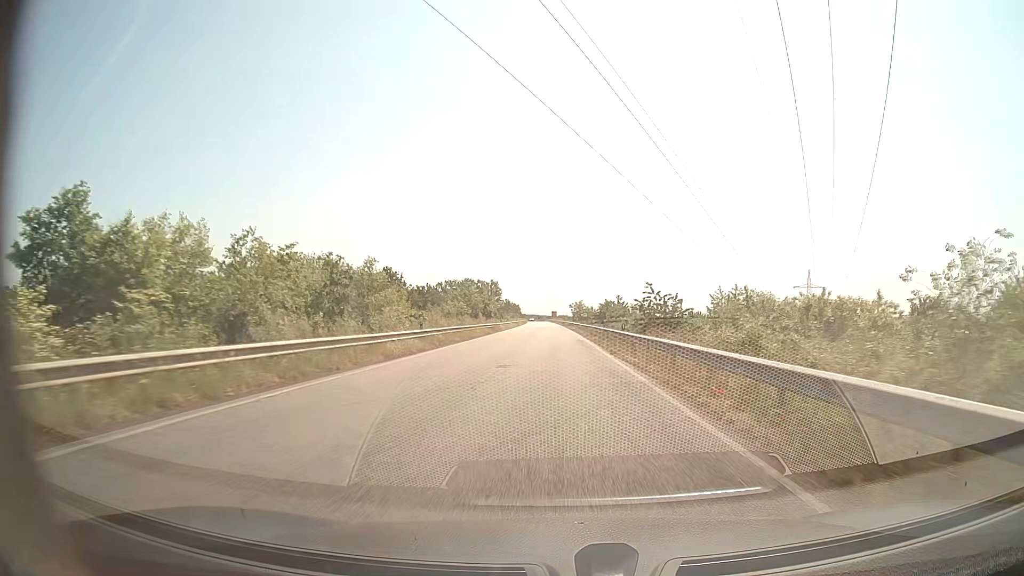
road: secondary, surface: asphalt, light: Day
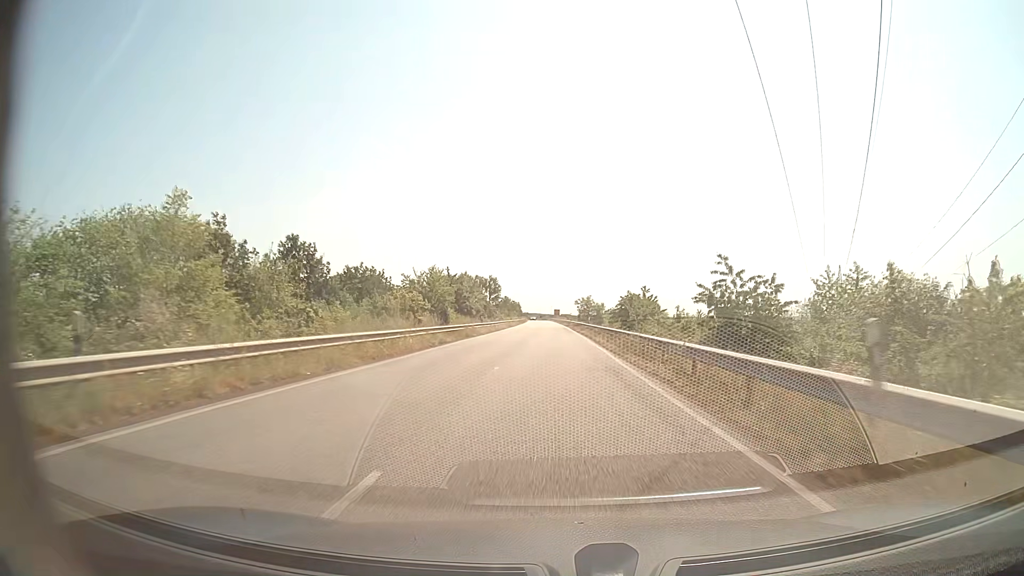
(-0.1, +22.6) m; 0°
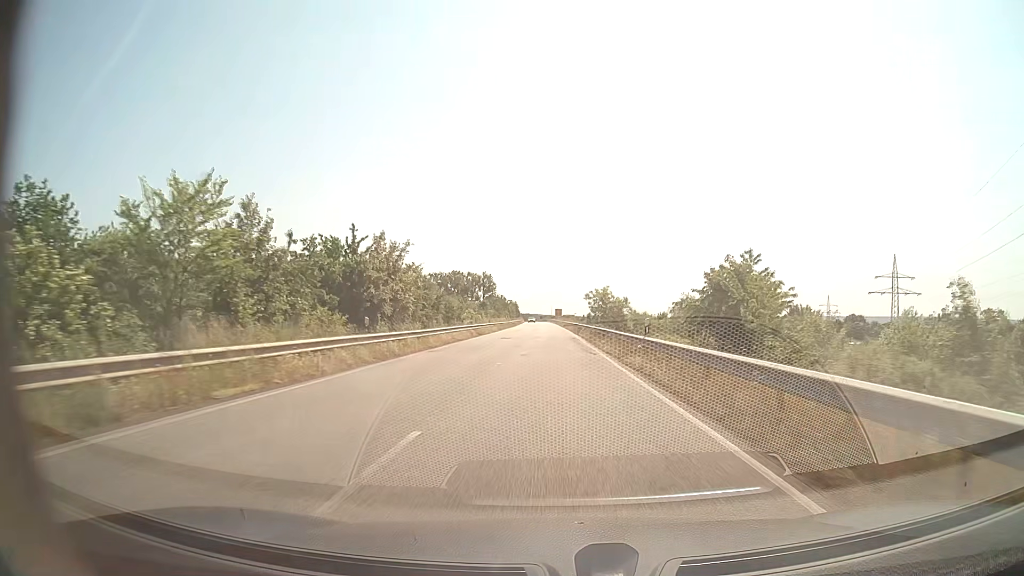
(-0.1, +33.9) m; 0°
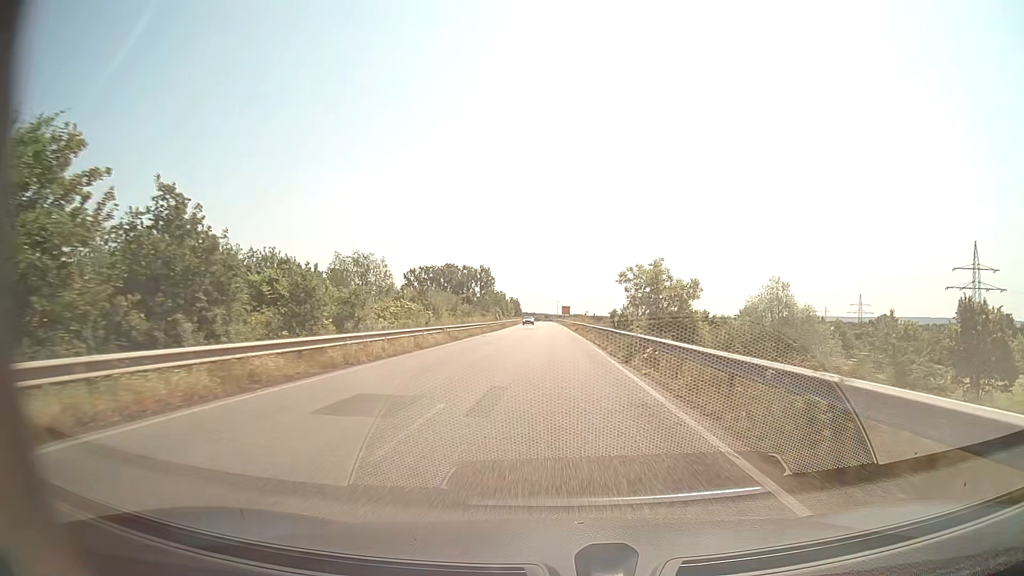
(-0.2, +33.9) m; -1°
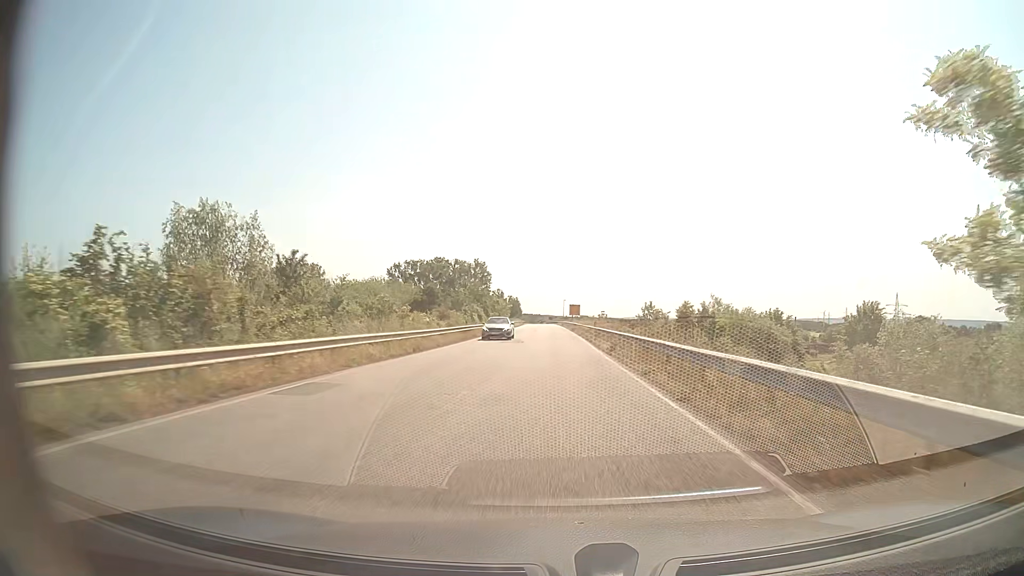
(-0.1, +33.9) m; 0°
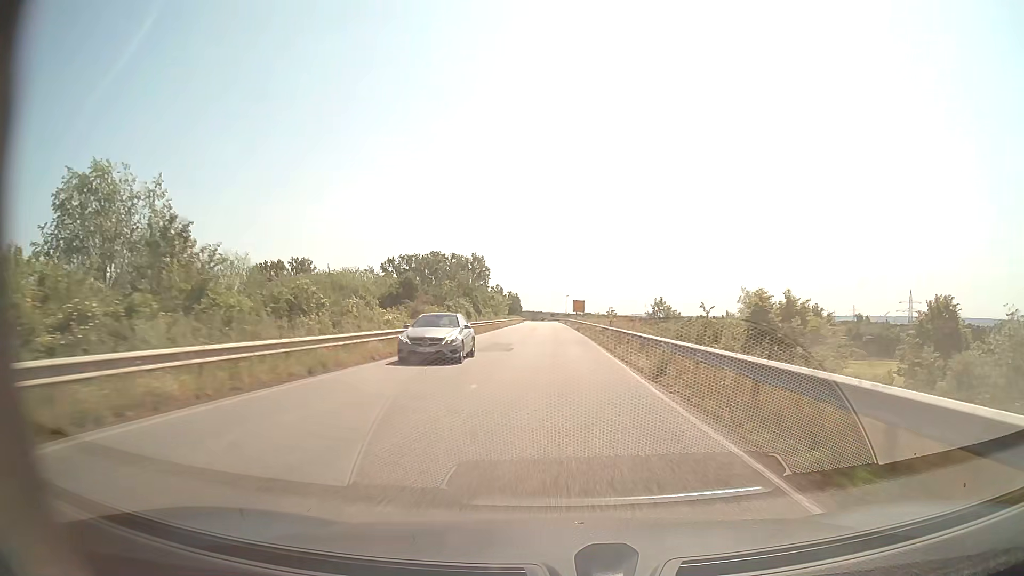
(0.0, +11.3) m; 0°
(0, +10) (0, +20) (0, +30) (0, +40) (0, +50) (0, +60) (0, +70) (0, +80) (-1, +90) (-1, +100) m
